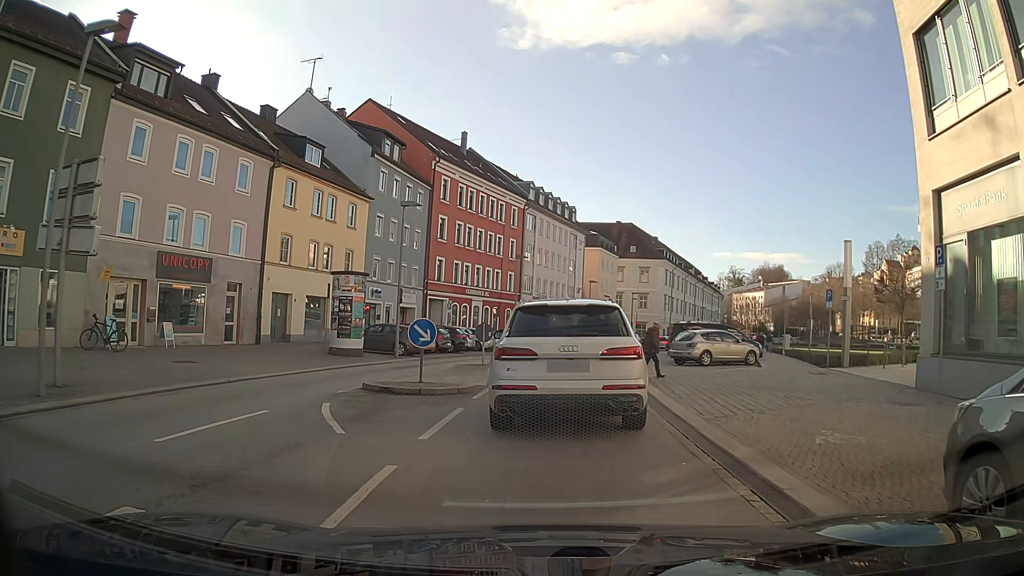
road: tertiary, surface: asphalt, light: Day
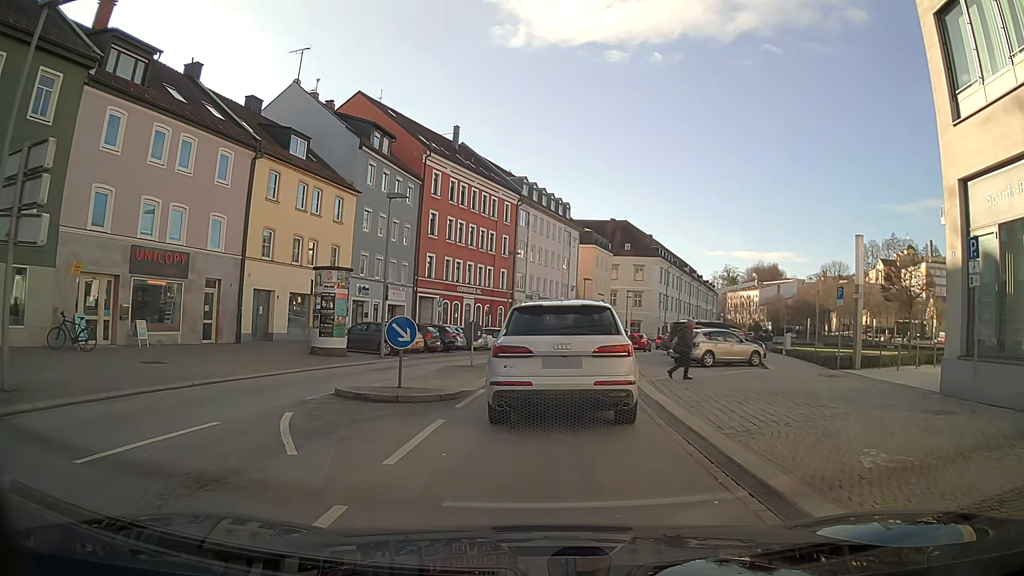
(0.0, +1.5) m; 0°
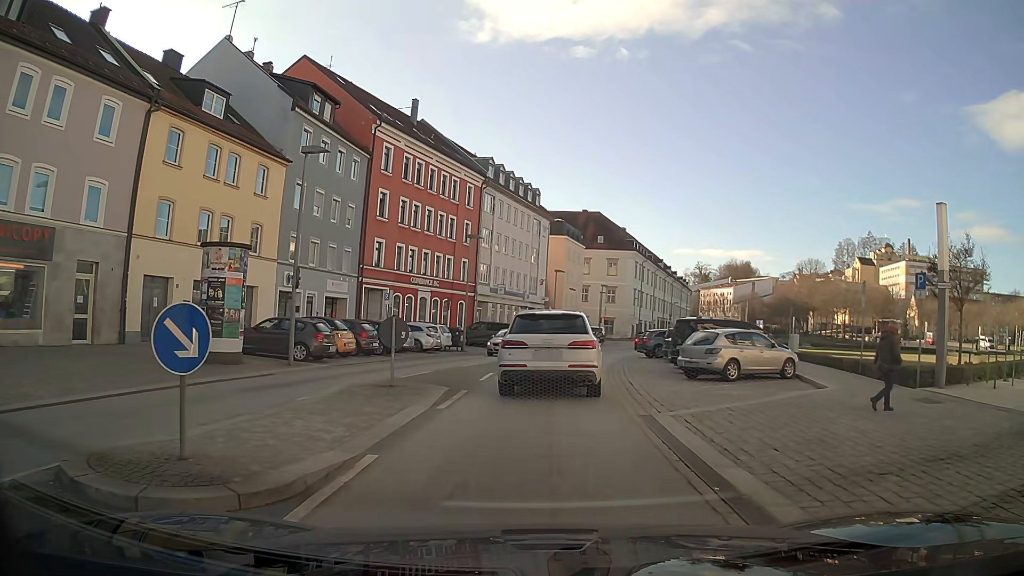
(+0.2, +7.3) m; +3°
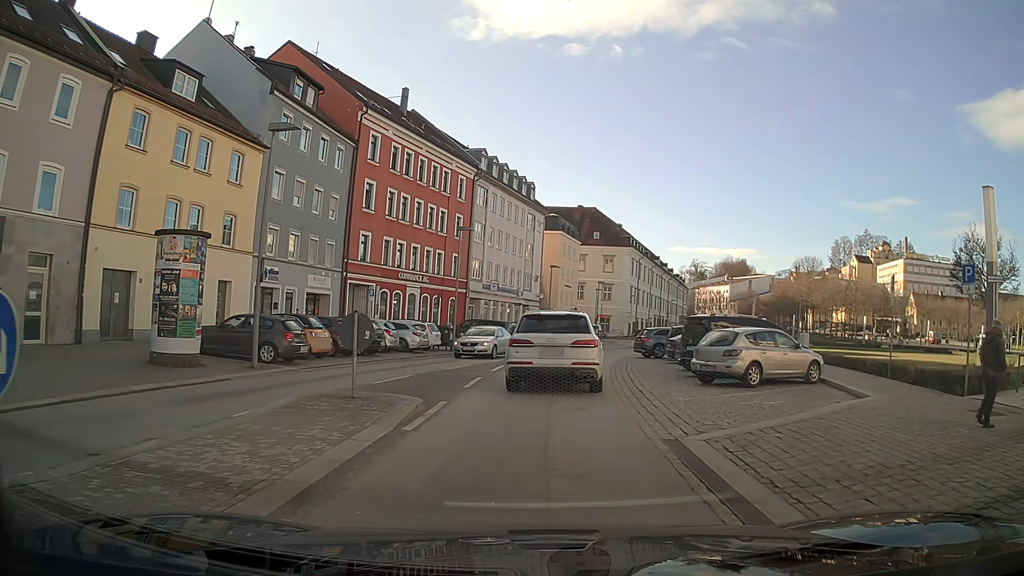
(0.0, +2.4) m; 0°
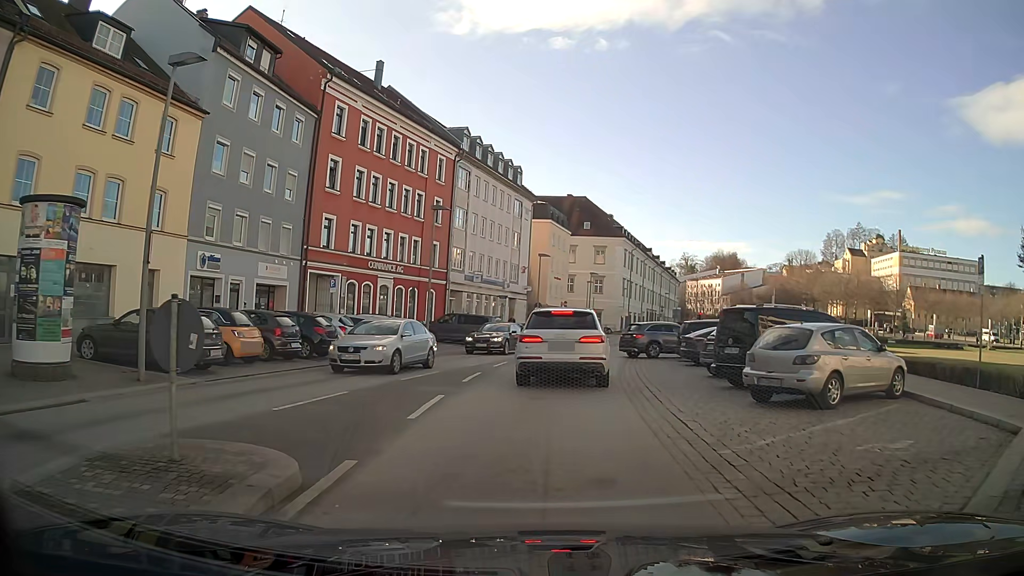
(0.0, +5.3) m; +1°
(0, +10) (+1, +20) (+2, +30) (+4, +40) (+7, +49) (+10, +59) (+13, +68) (+16, +78) (+20, +87) (+24, +96) m
